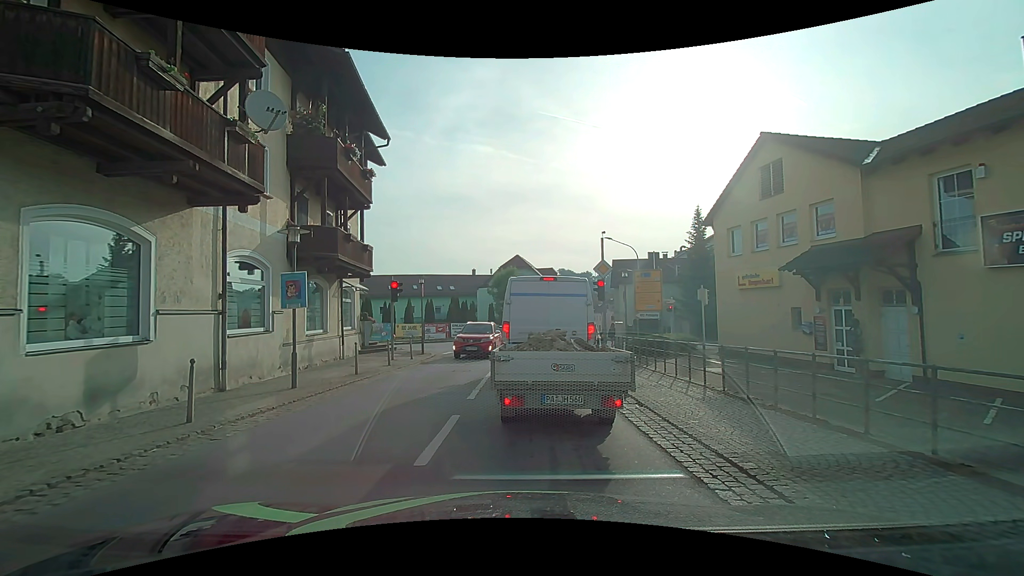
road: secondary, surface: asphalt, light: Day
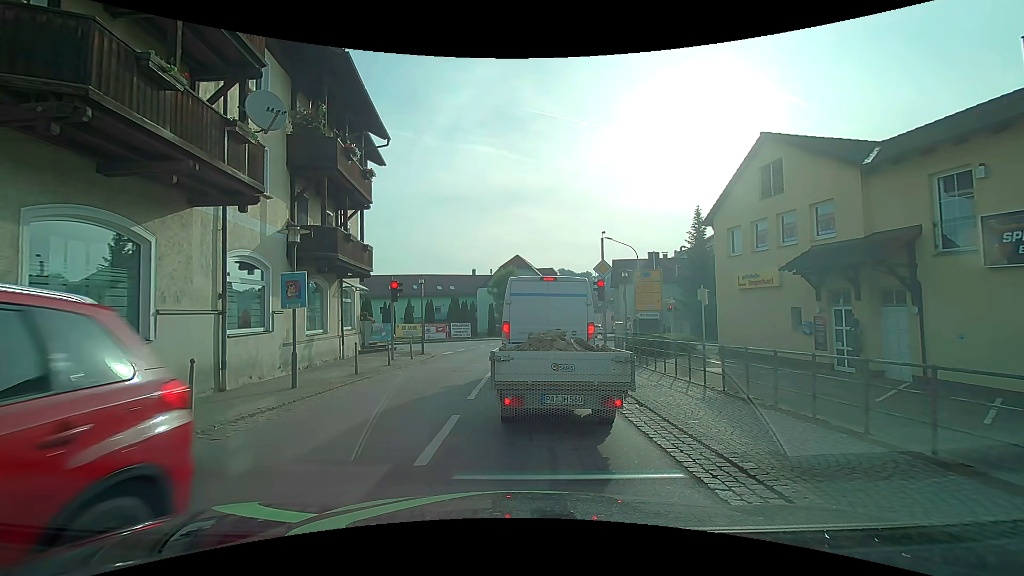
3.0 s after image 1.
(0.0, 0.0) m; 0°
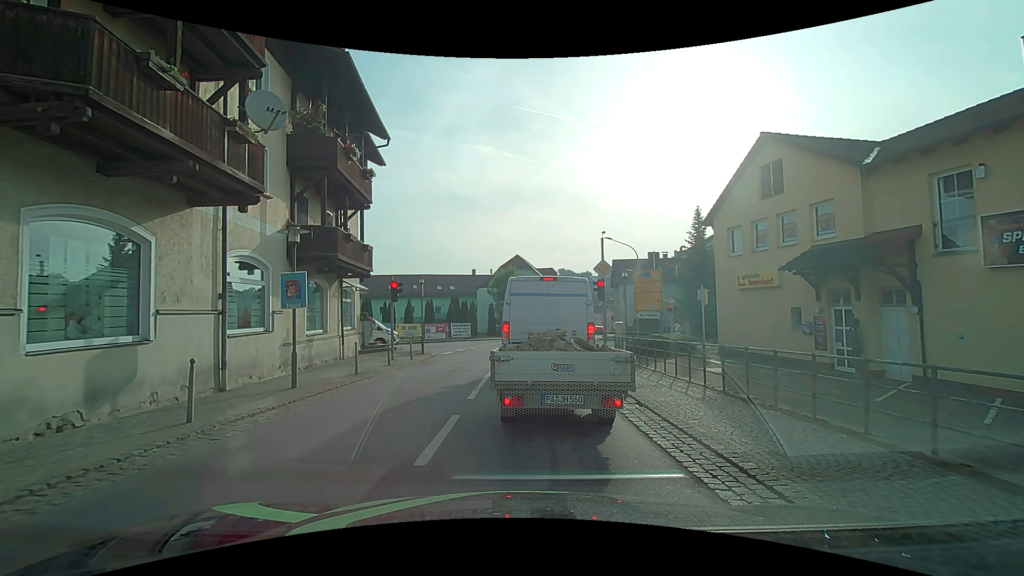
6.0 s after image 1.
(0.0, 0.0) m; 0°
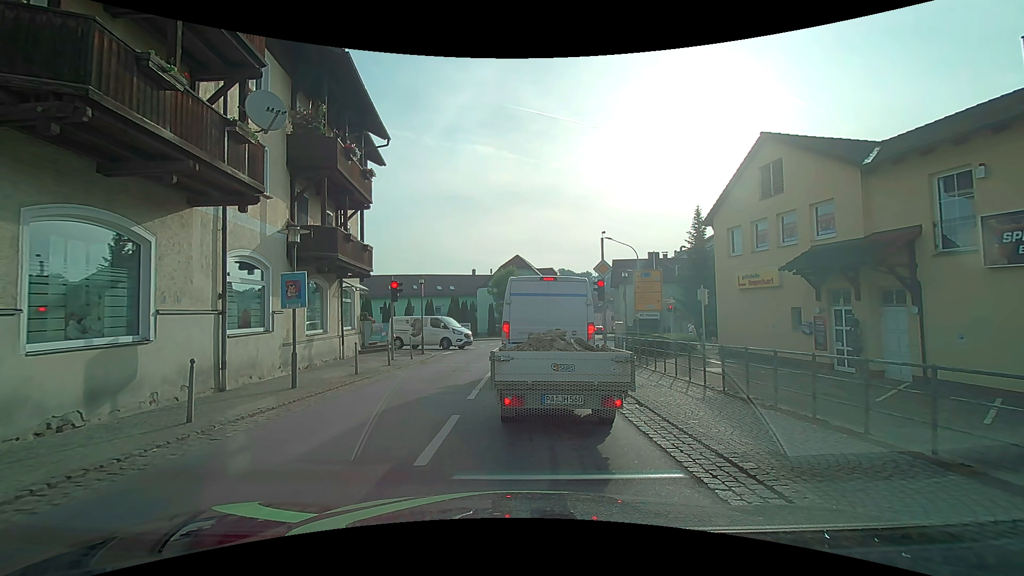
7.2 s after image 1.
(0.0, 0.0) m; 0°
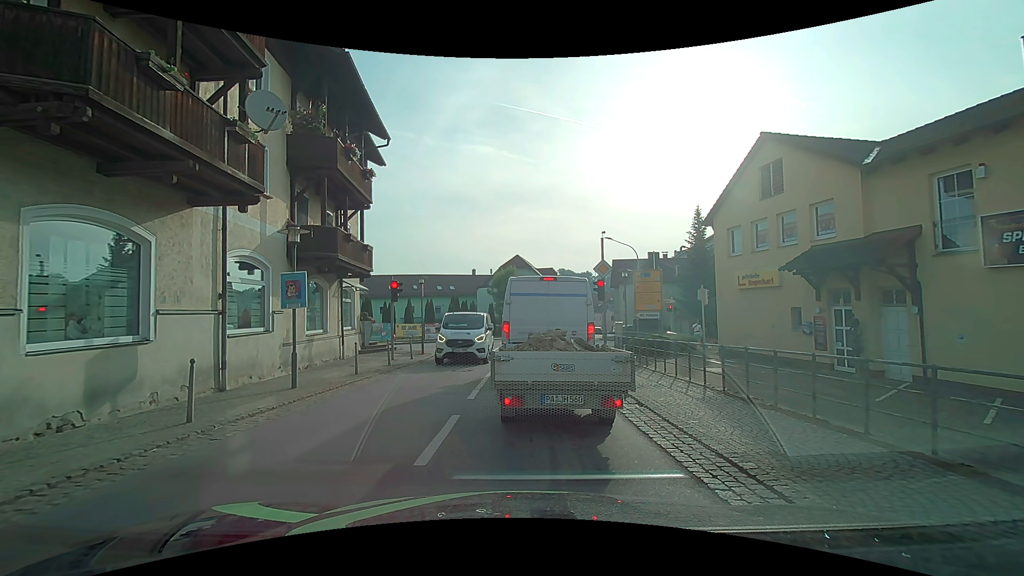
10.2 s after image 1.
(0.0, 0.0) m; 0°
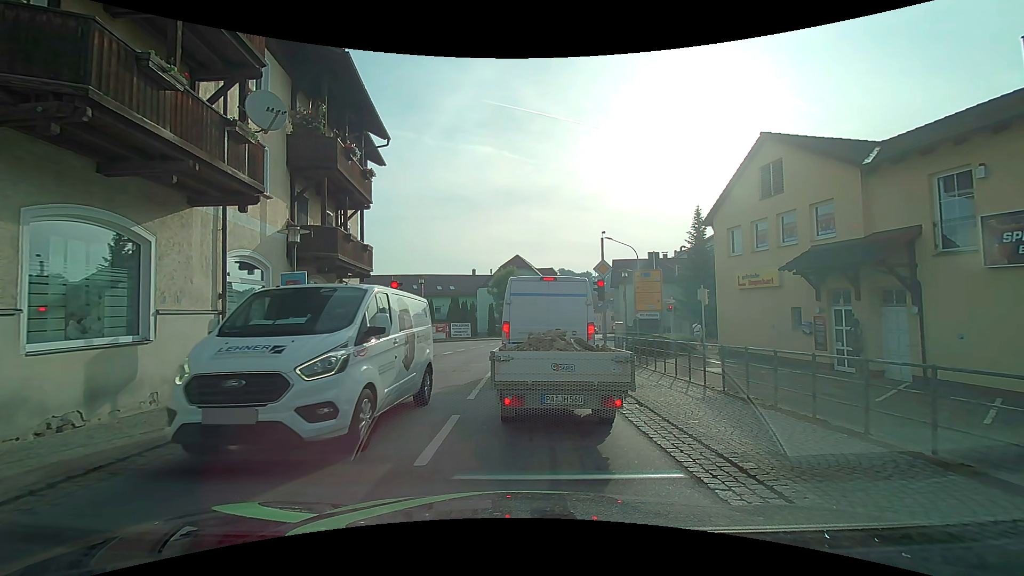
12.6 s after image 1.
(0.0, 0.0) m; 0°
